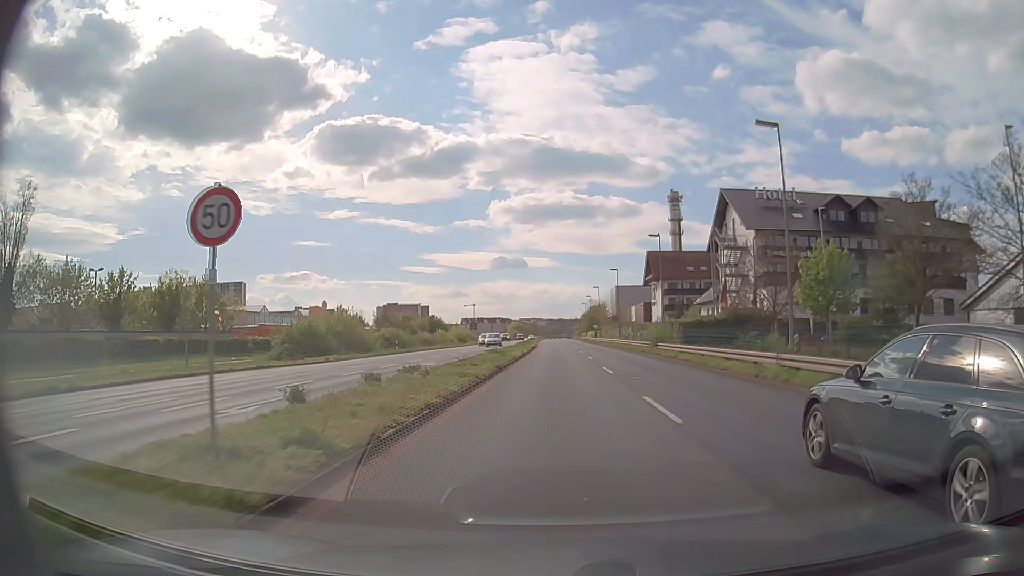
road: primary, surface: asphalt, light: Day
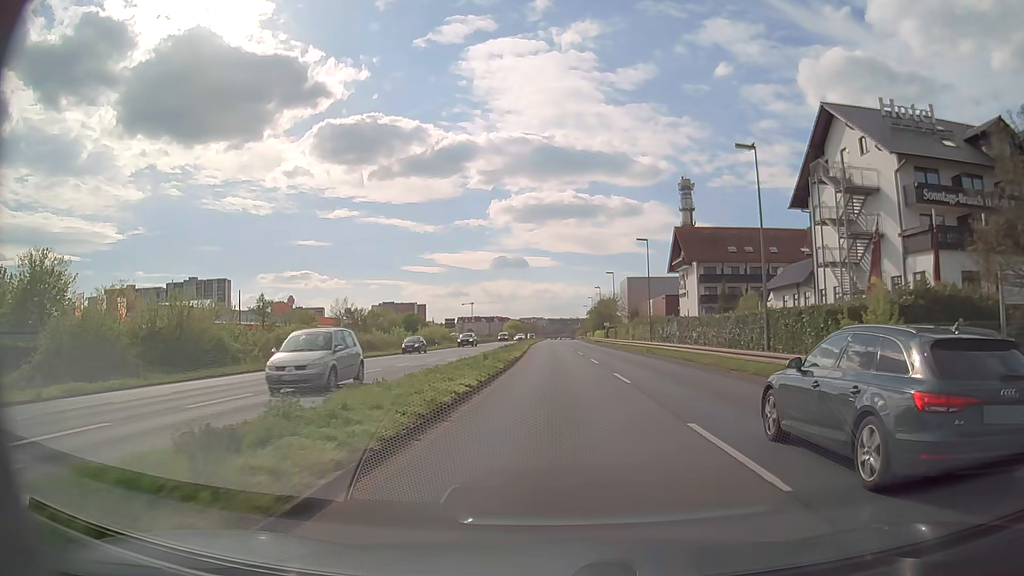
(0.0, +29.8) m; 0°
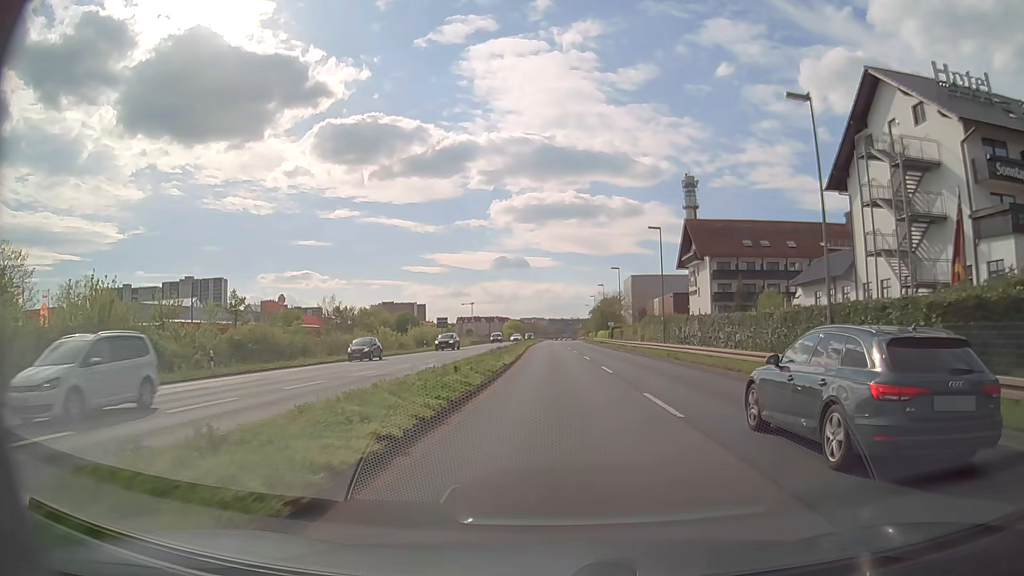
(0.0, +7.4) m; 0°
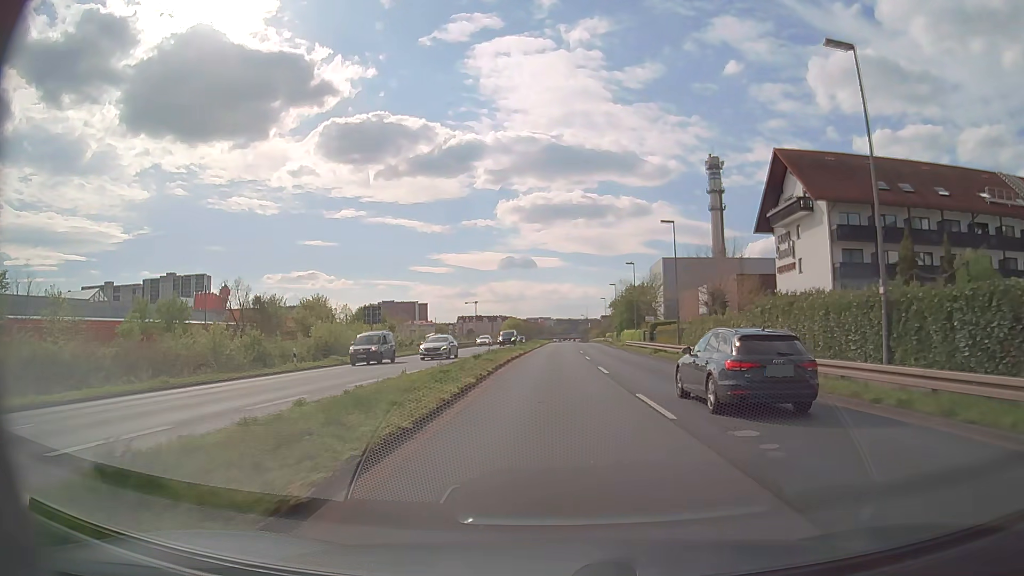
(0.0, +38.0) m; 0°
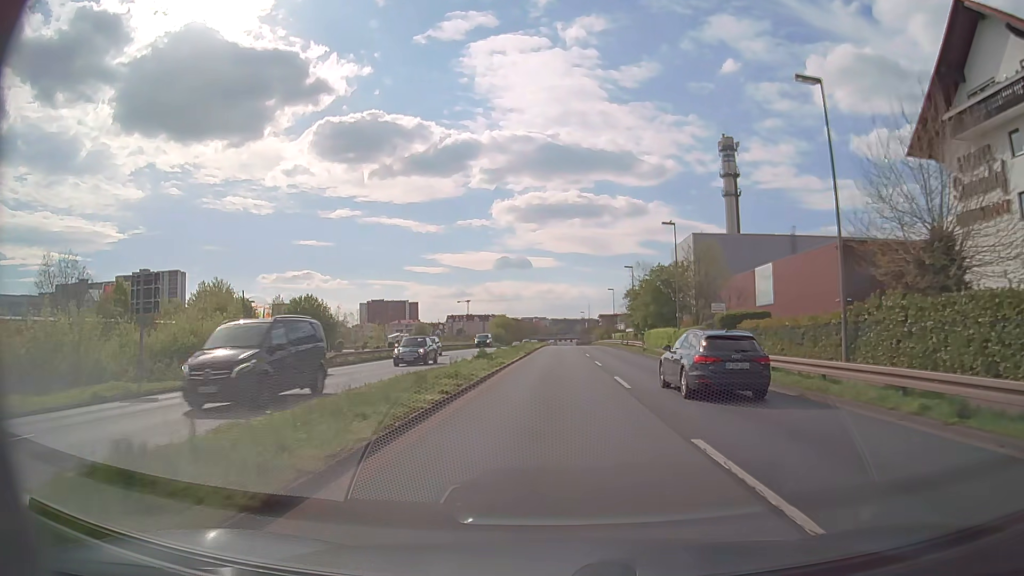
(0.0, +31.3) m; 0°
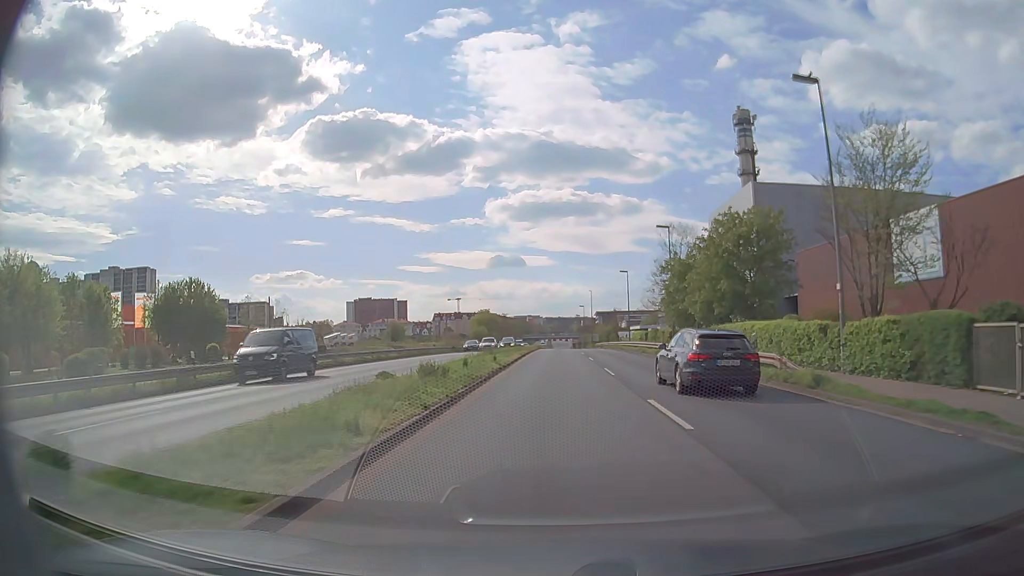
(+0.2, +32.1) m; +1°
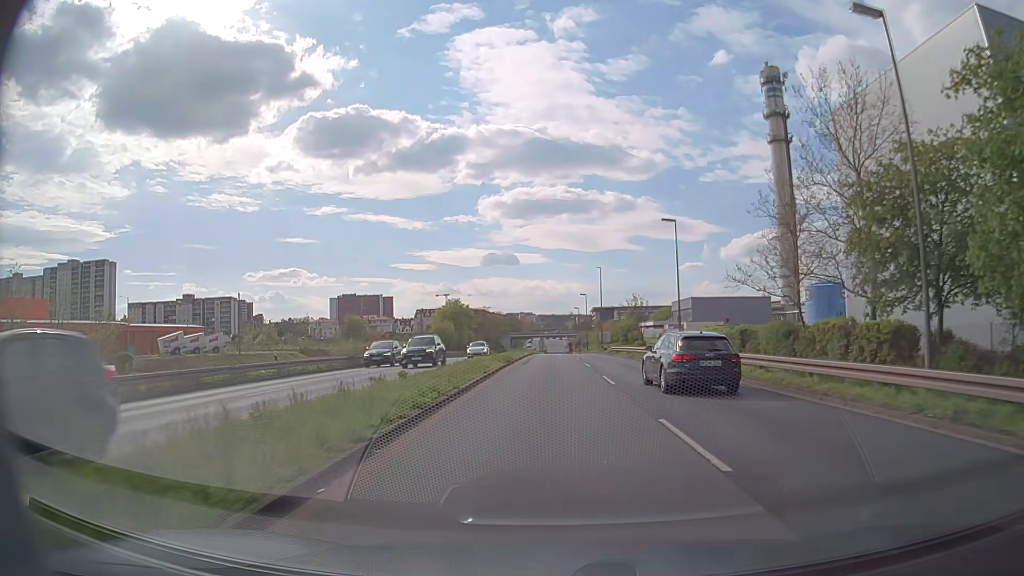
(+0.2, +39.5) m; 0°
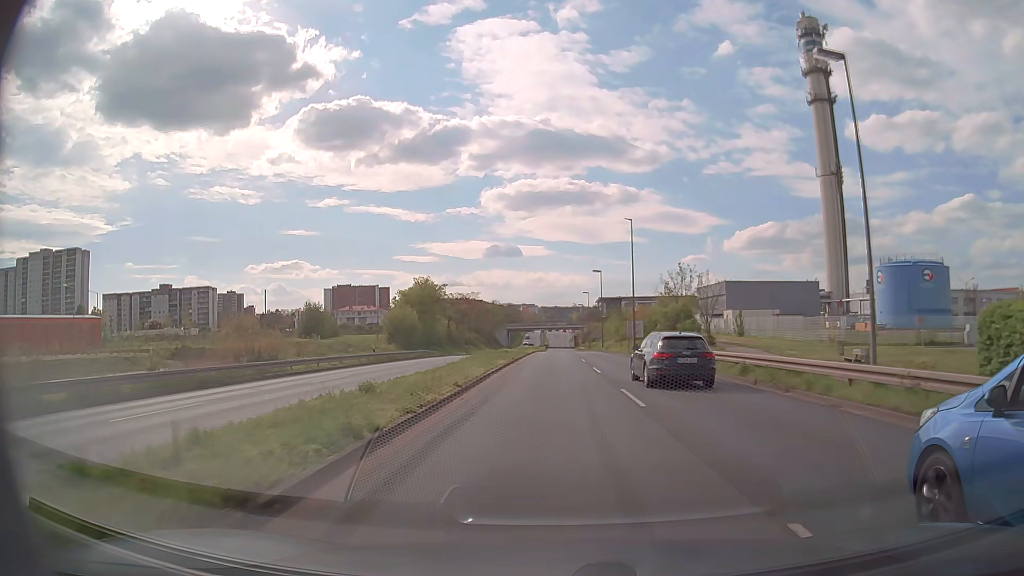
(-0.1, +30.5) m; 0°
(0, +10) (0, +20) (0, +30) (0, +40) (0, +50) (0, +60) (0, +70) (0, +80) (0, +90) (0, +100) m
